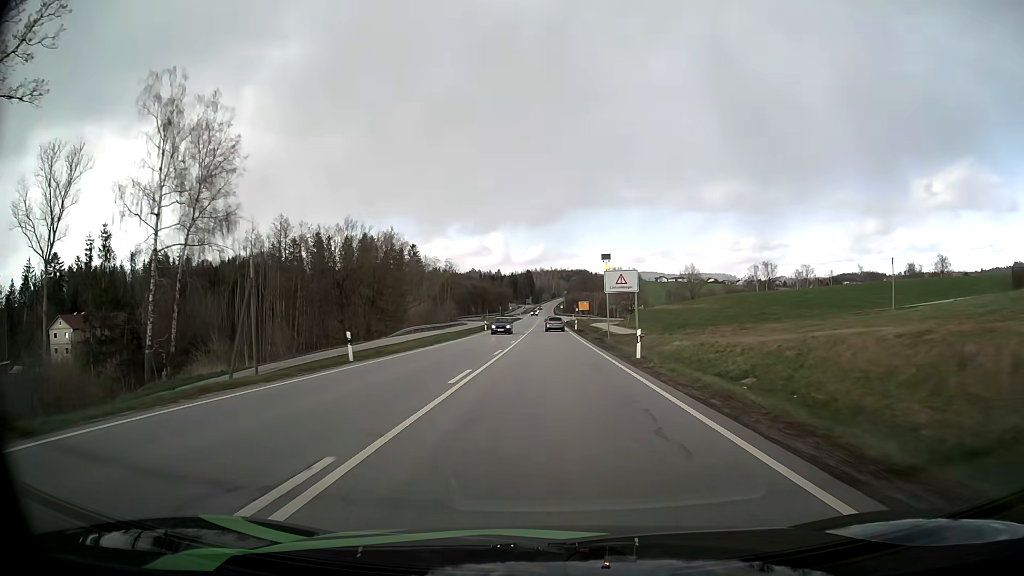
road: primary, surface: asphalt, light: Day
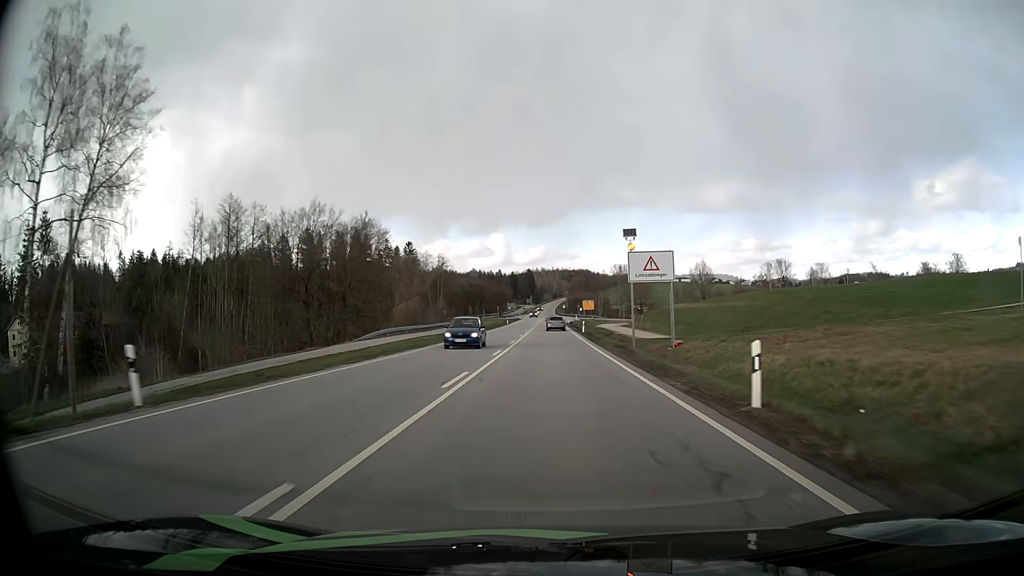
(0.0, +13.1) m; 0°
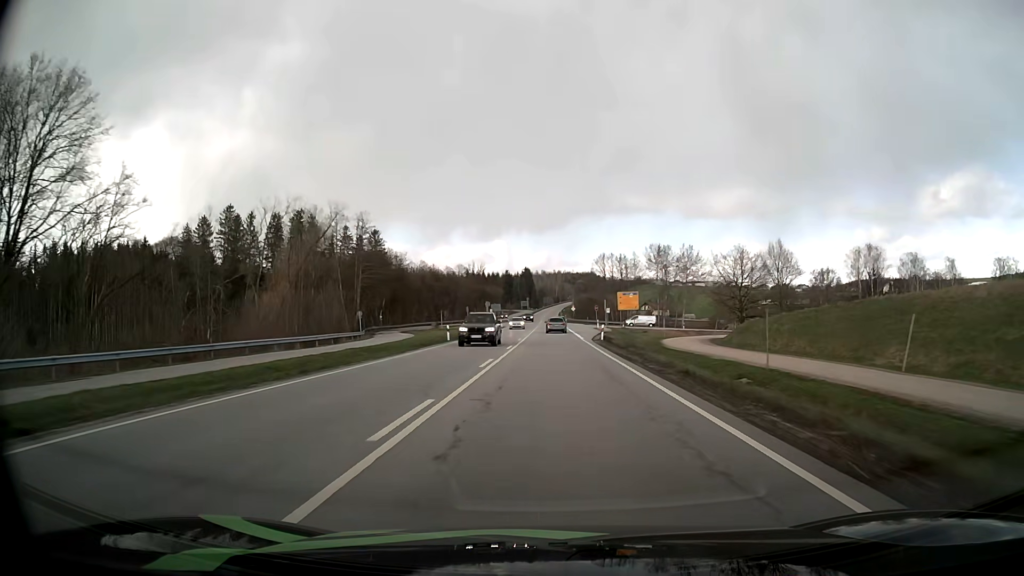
(-0.1, +66.2) m; 0°
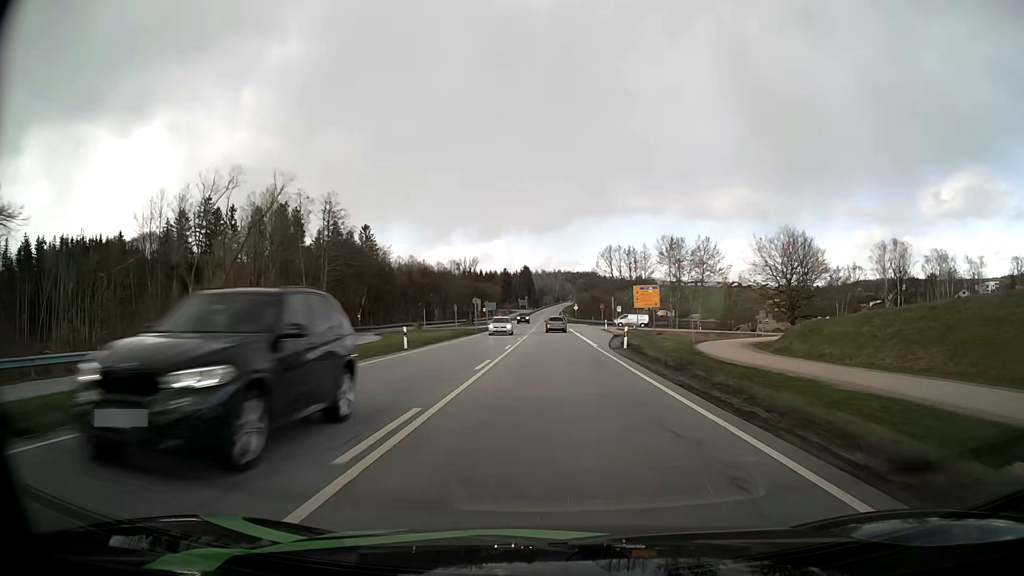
(0.0, +13.3) m; 0°
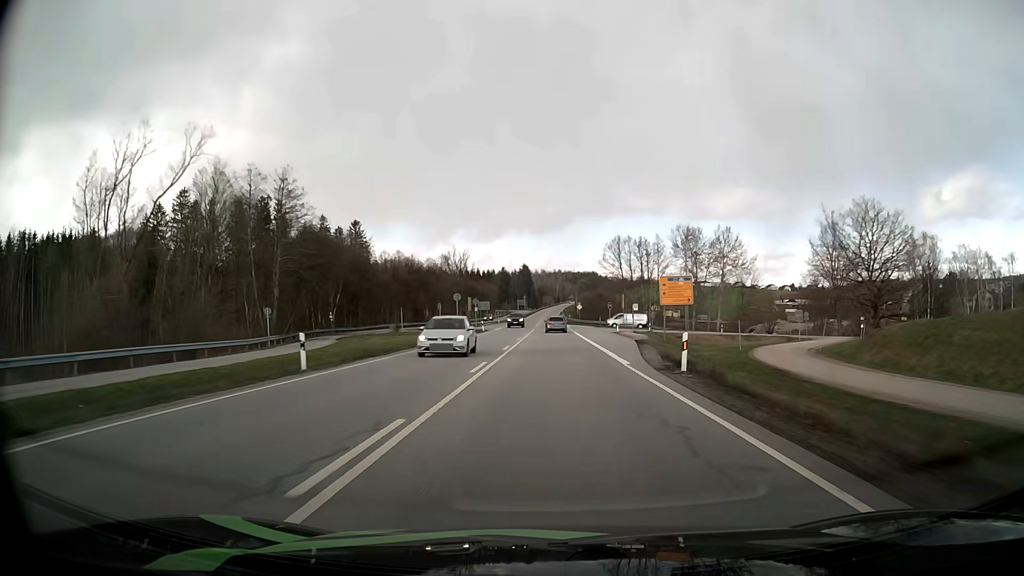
(0.0, +13.3) m; 0°
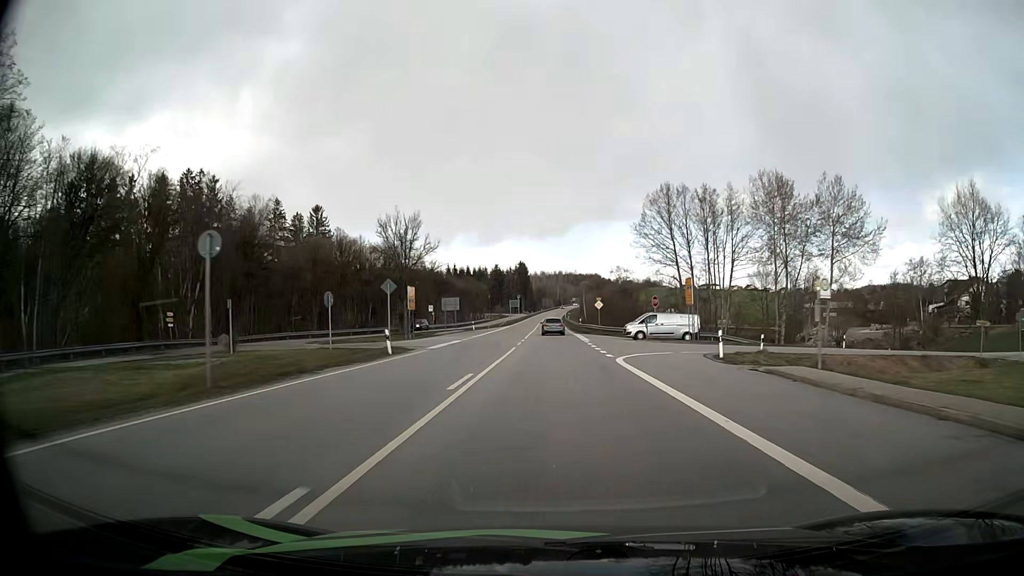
(0.0, +39.9) m; 0°
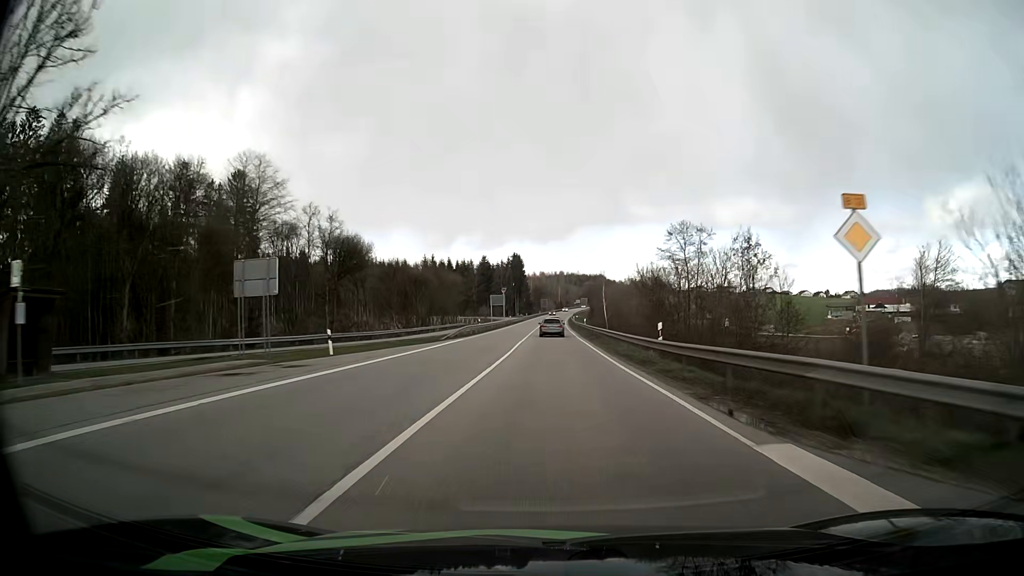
(-0.1, +53.1) m; 0°
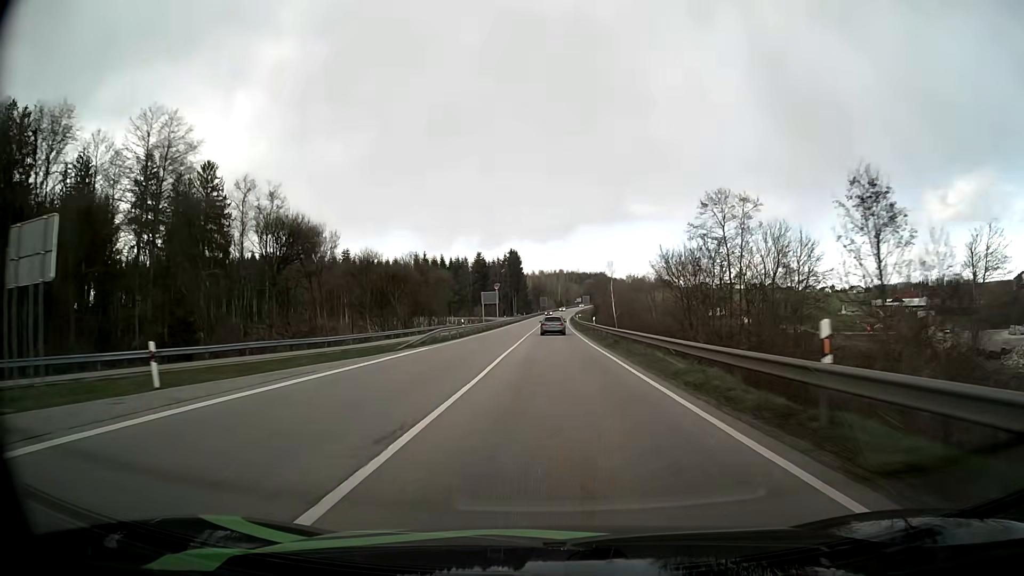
(0.0, +13.2) m; 0°
(0, +10) (0, +20) (0, +30) (0, +40) (0, +50) (0, +60) (0, +70) (0, +80) (+1, +90) (+1, +100) m
